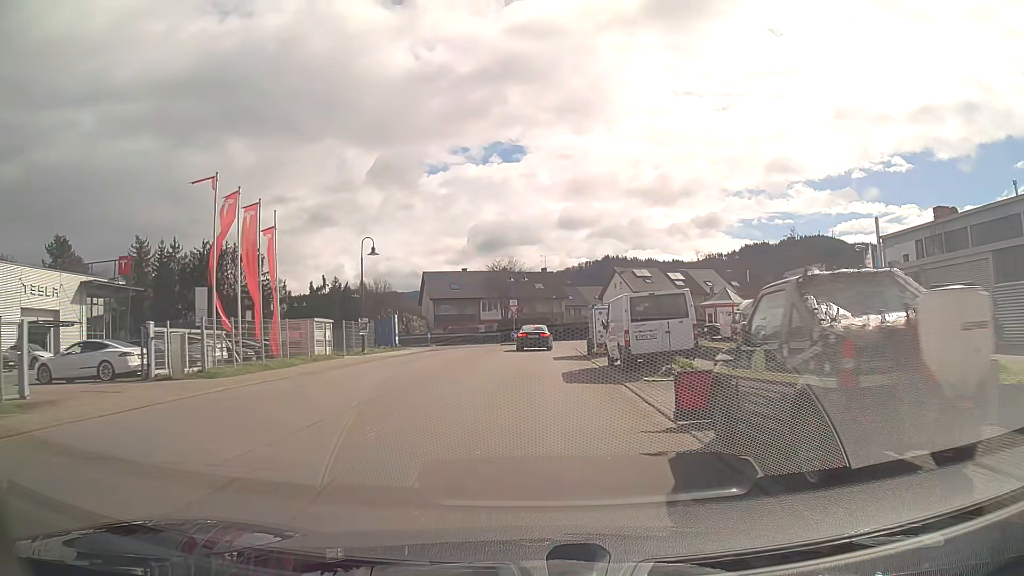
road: tertiary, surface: asphalt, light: Day
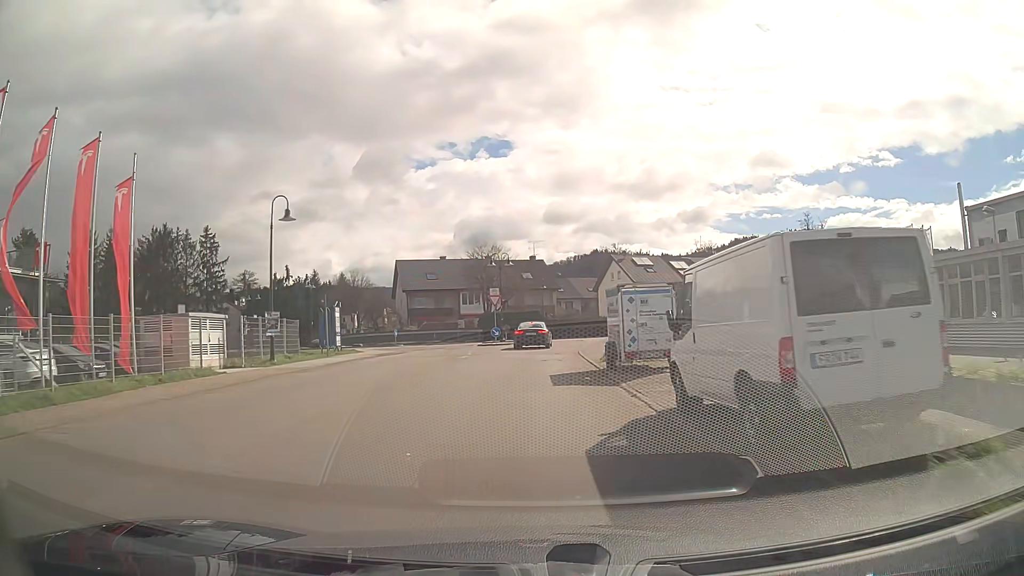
(+0.1, +11.3) m; +1°
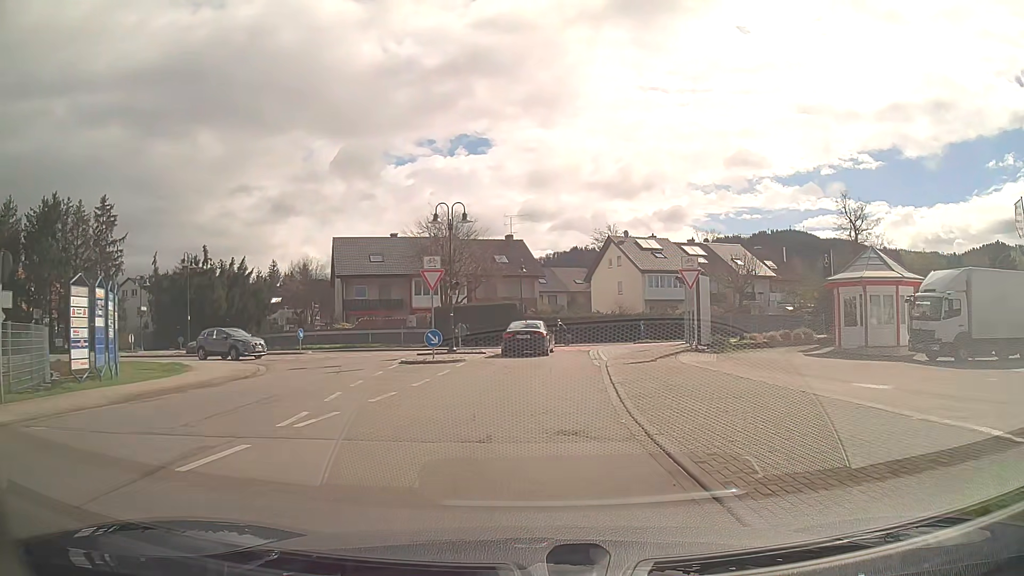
(+0.2, +19.7) m; +1°
